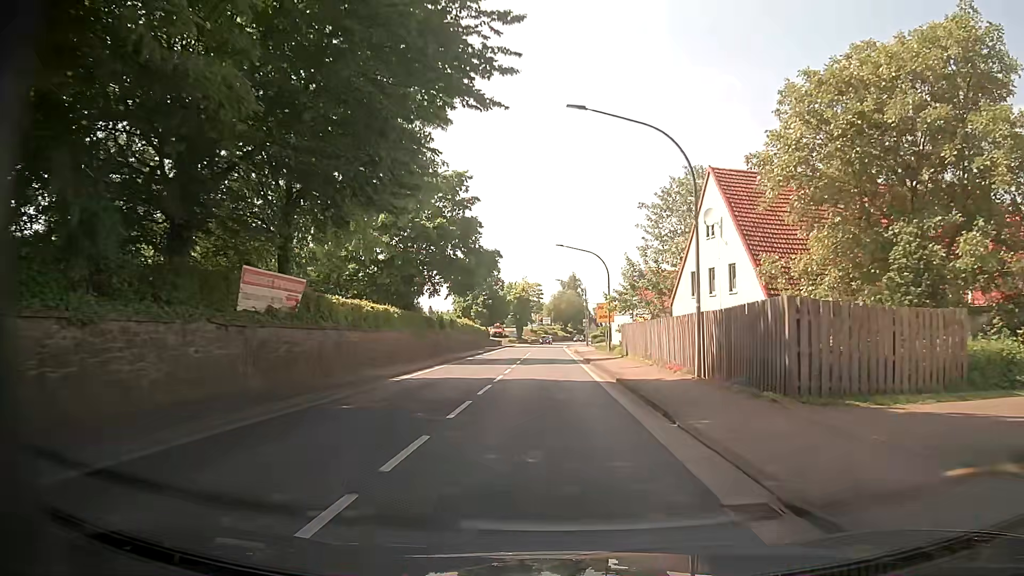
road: primary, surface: asphalt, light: Day
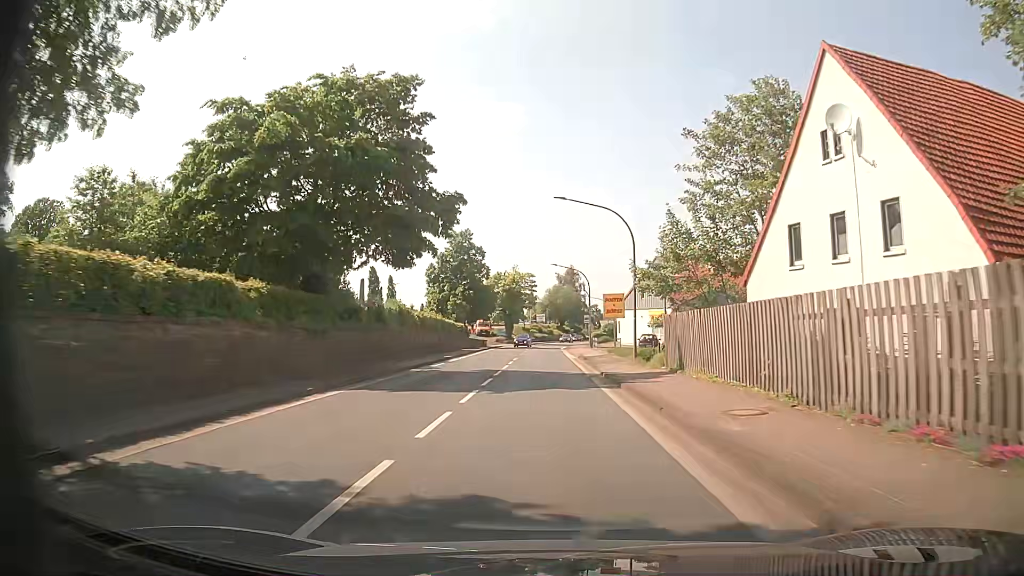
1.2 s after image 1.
(+0.2, +16.1) m; 0°
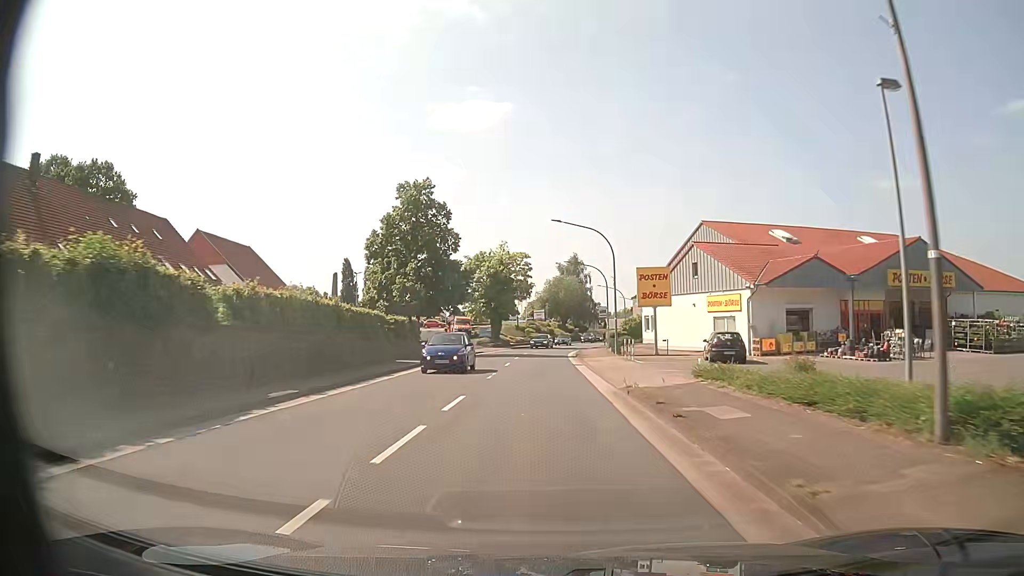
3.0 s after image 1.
(+0.2, +24.7) m; +1°
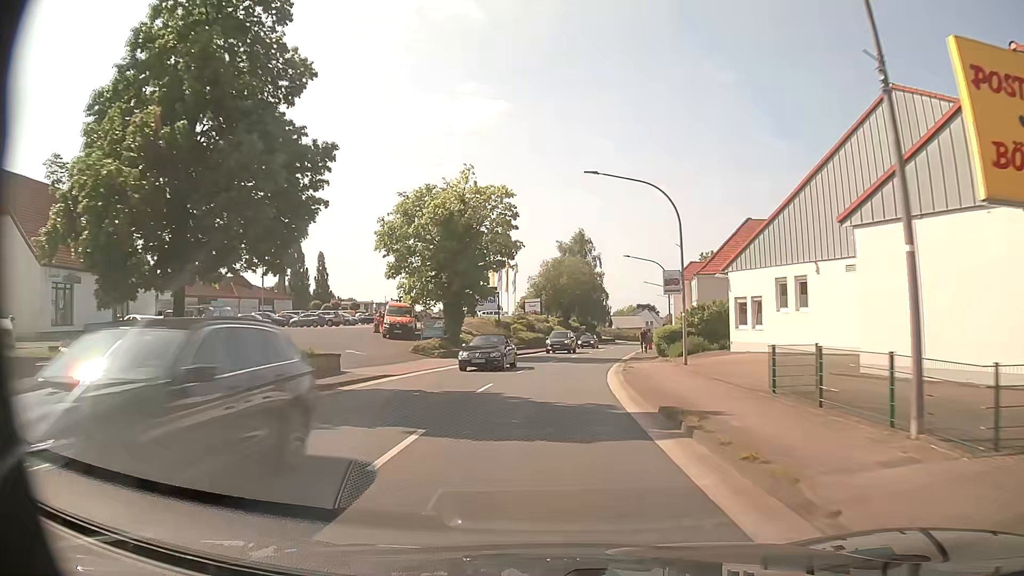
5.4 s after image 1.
(-0.2, +32.8) m; 0°
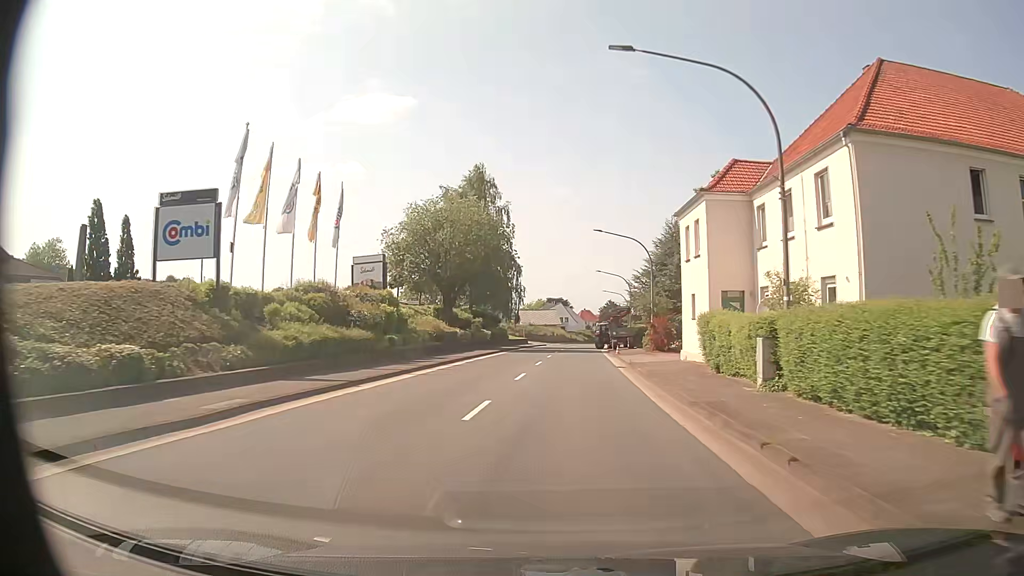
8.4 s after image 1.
(+2.8, +40.7) m; +8°
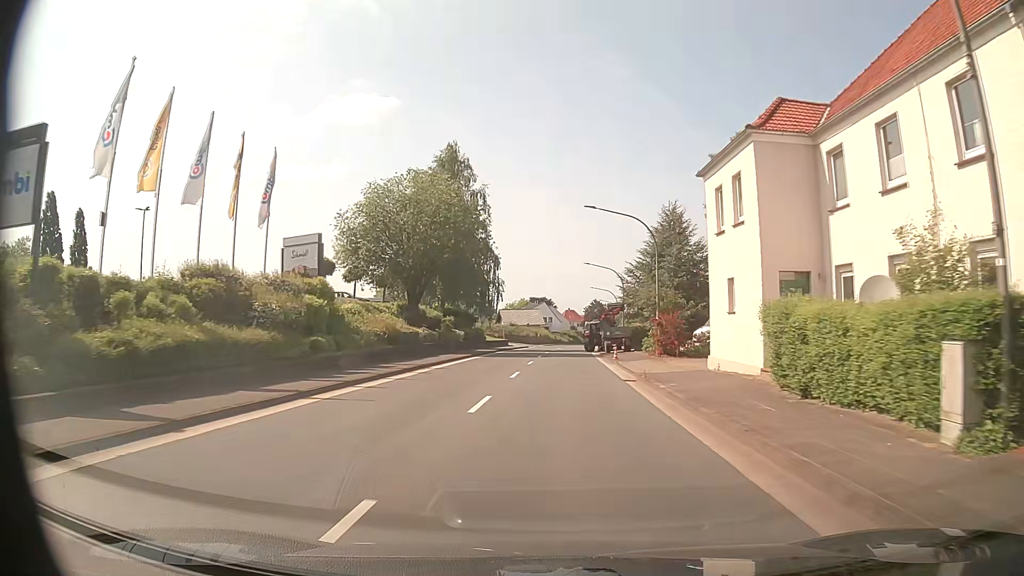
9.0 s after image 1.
(+0.1, +8.0) m; +1°
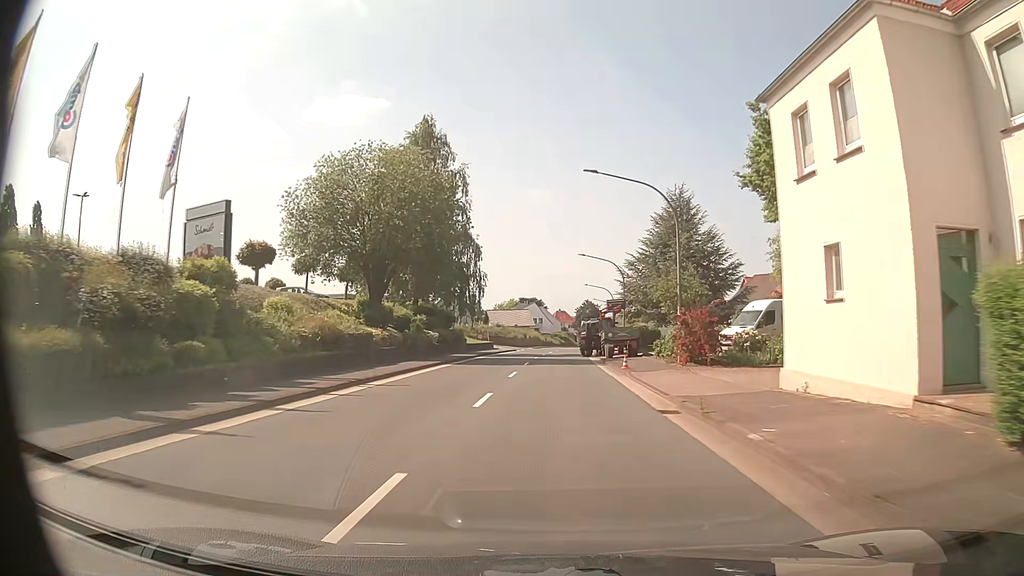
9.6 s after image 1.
(+0.1, +8.0) m; +1°
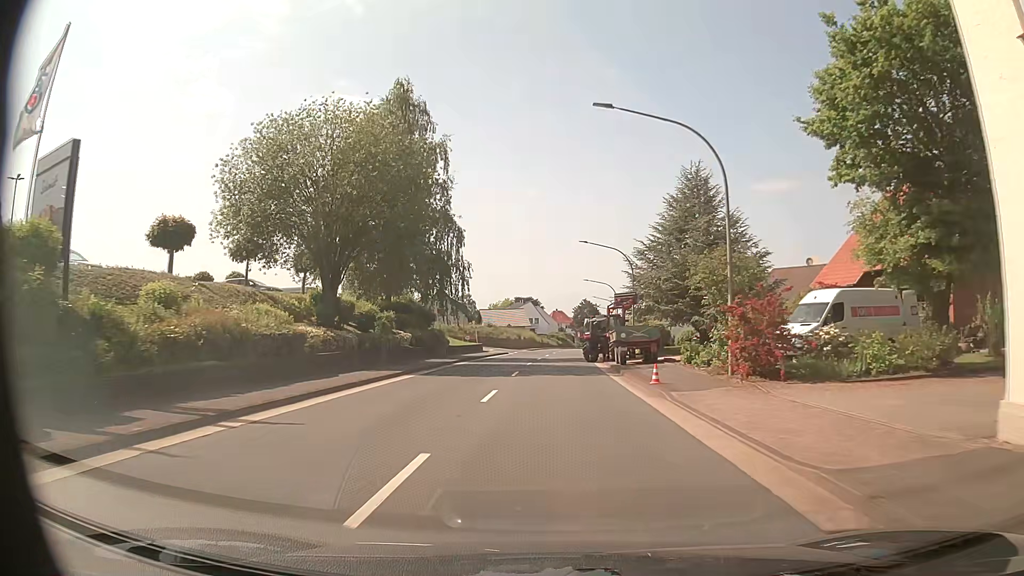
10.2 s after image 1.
(0.0, +7.9) m; 0°
